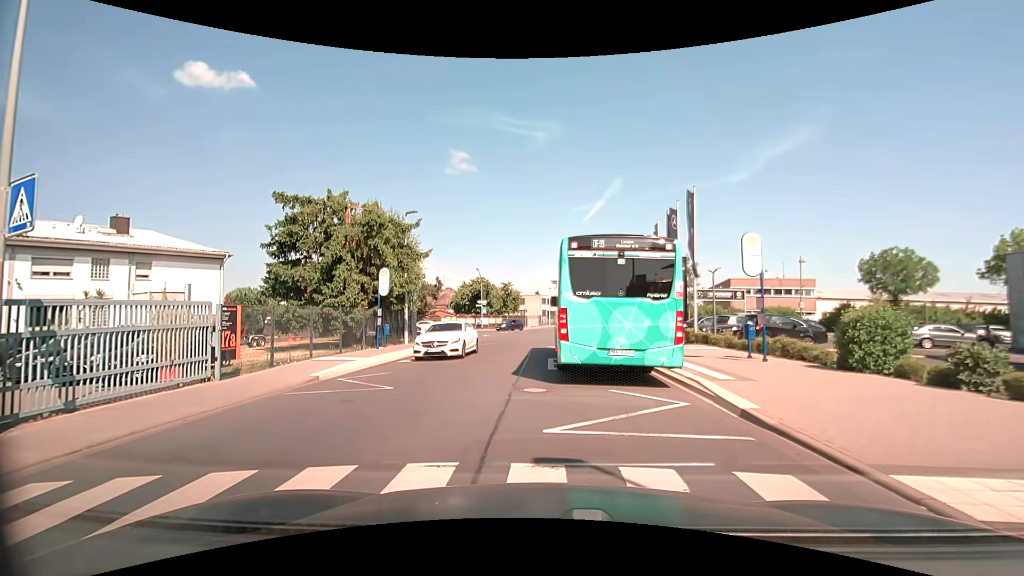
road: tertiary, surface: asphalt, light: Day
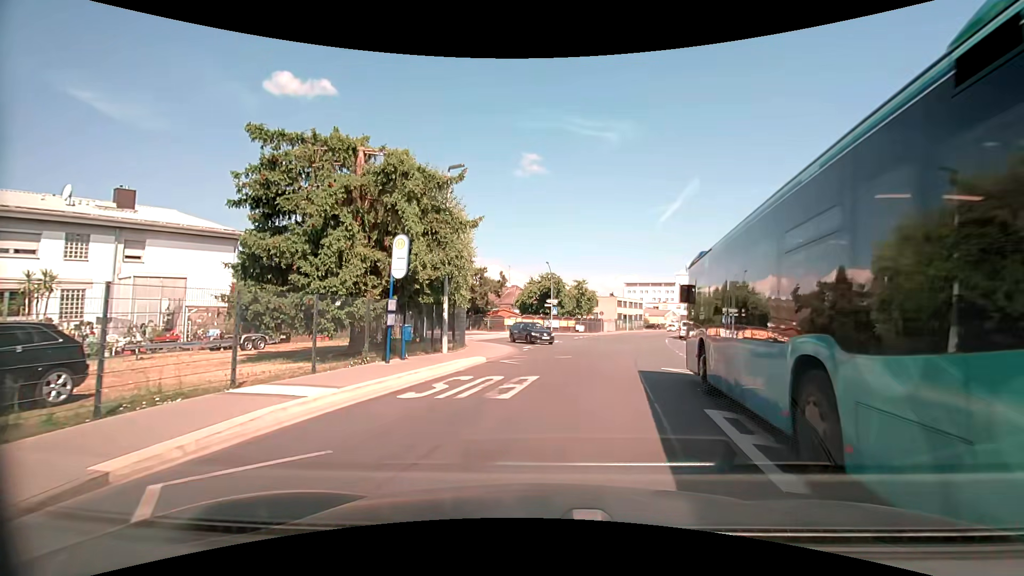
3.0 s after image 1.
(-1.0, +9.6) m; -8°
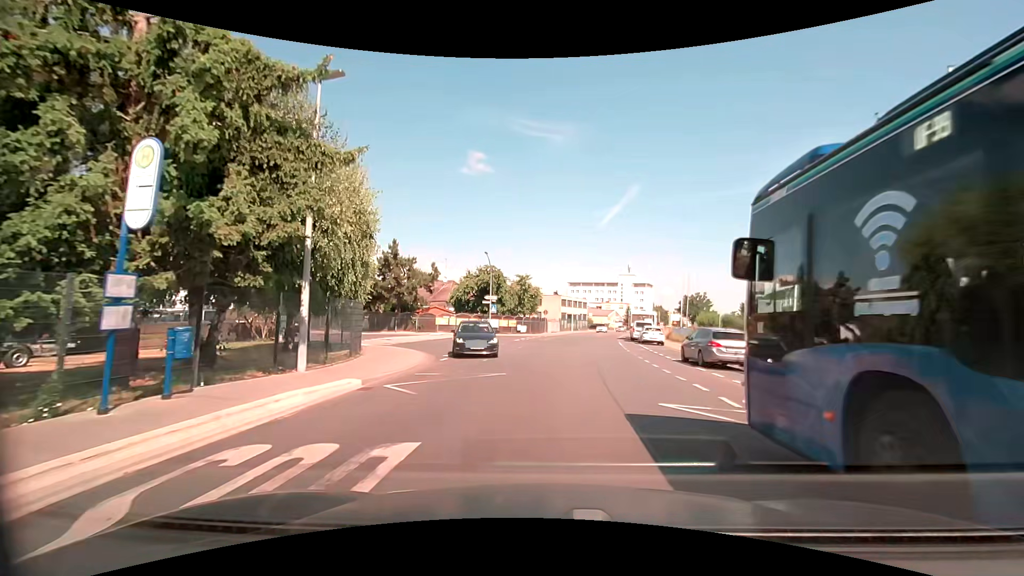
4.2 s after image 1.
(+0.4, +7.4) m; +6°
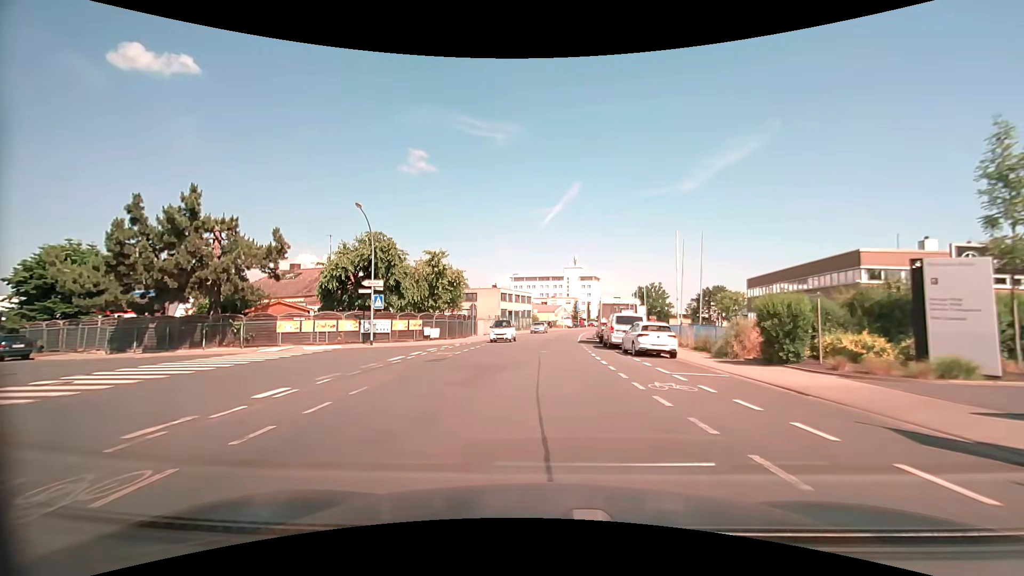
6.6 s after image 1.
(+1.6, +19.8) m; +7°
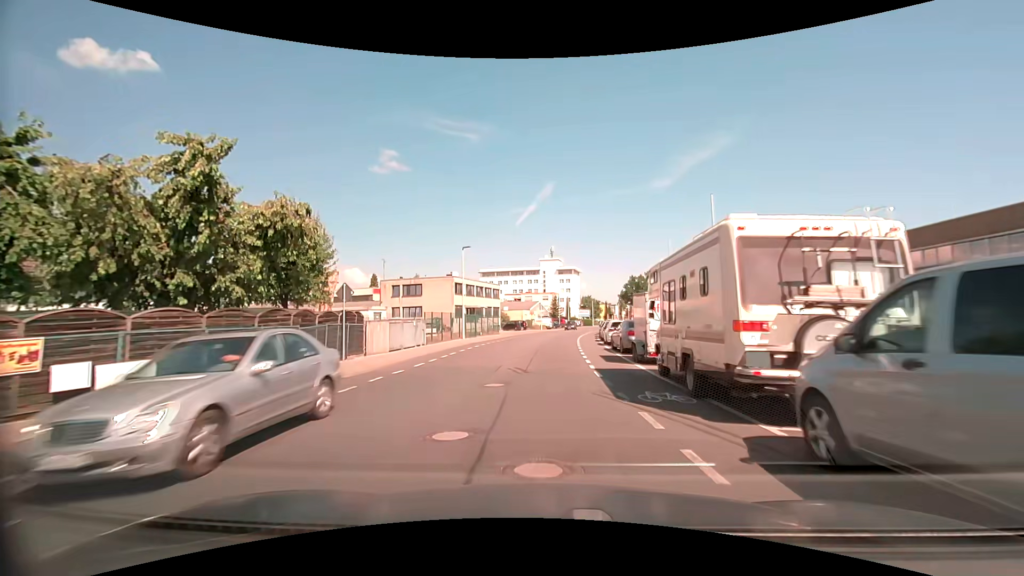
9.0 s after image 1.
(+0.5, +25.0) m; +3°
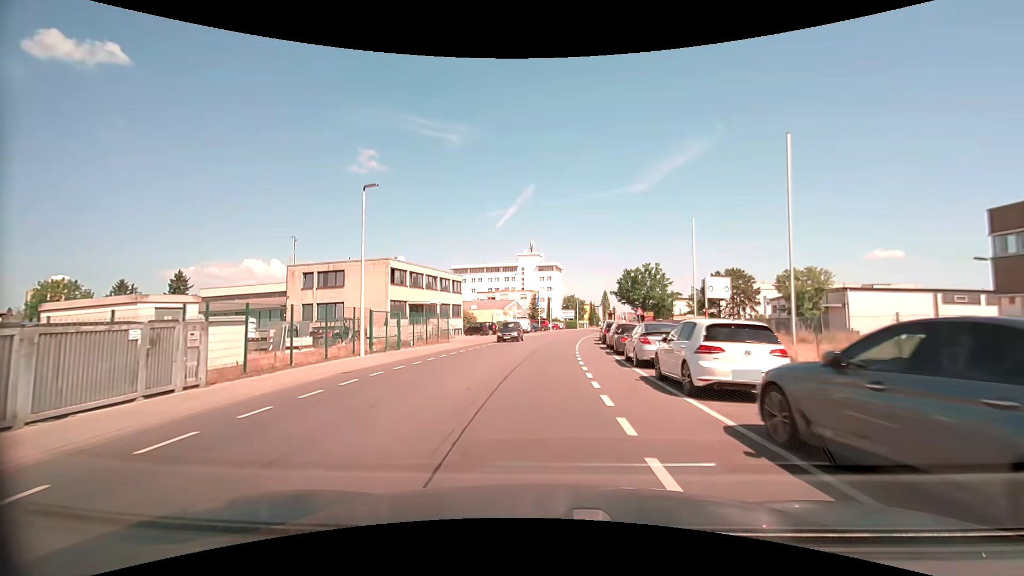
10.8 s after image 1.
(+0.3, +19.3) m; +2°
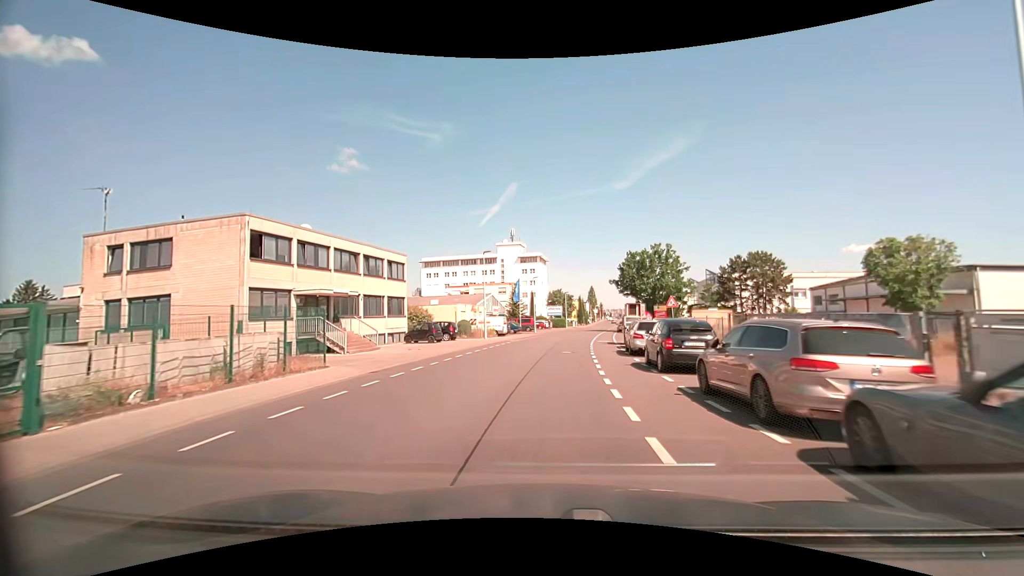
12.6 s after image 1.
(+0.2, +19.4) m; +1°
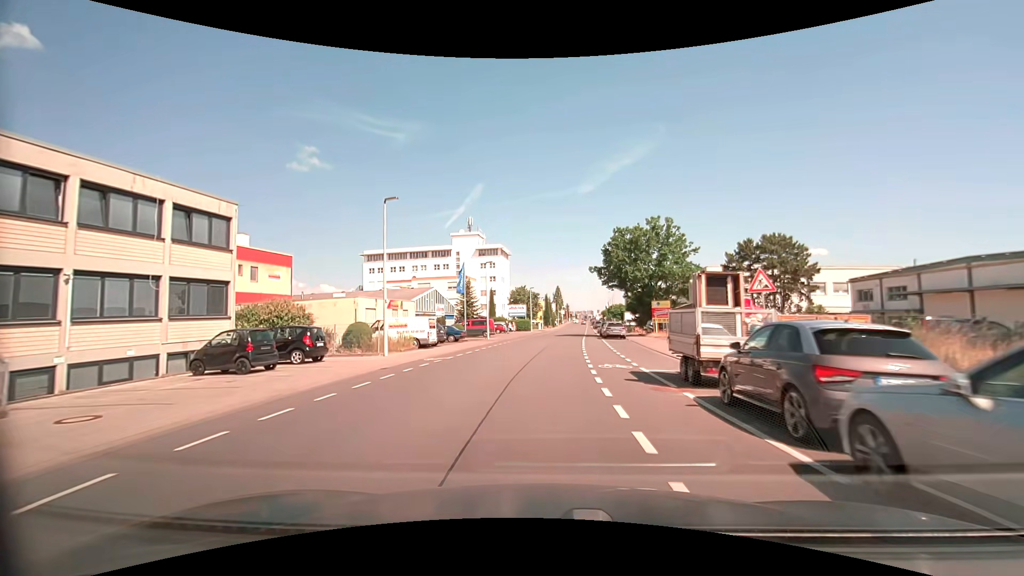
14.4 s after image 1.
(+0.9, +19.5) m; +5°
(0, +10) (+1, +20) (+1, +30) (+2, +40) (+3, +50) (+3, +60) (+4, +70) (+5, +80) (+6, +90) (+7, +100) m
